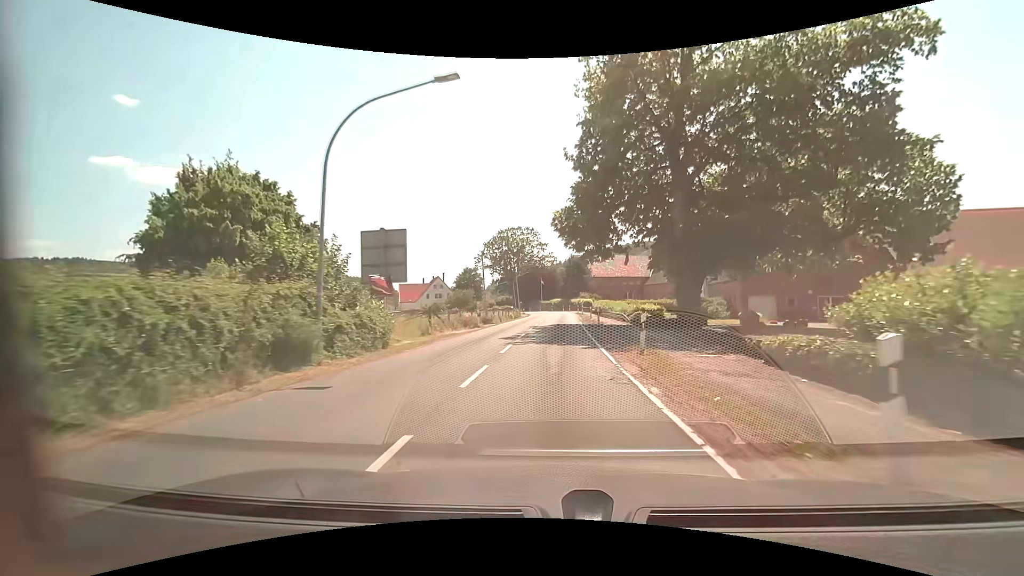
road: secondary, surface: asphalt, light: Day
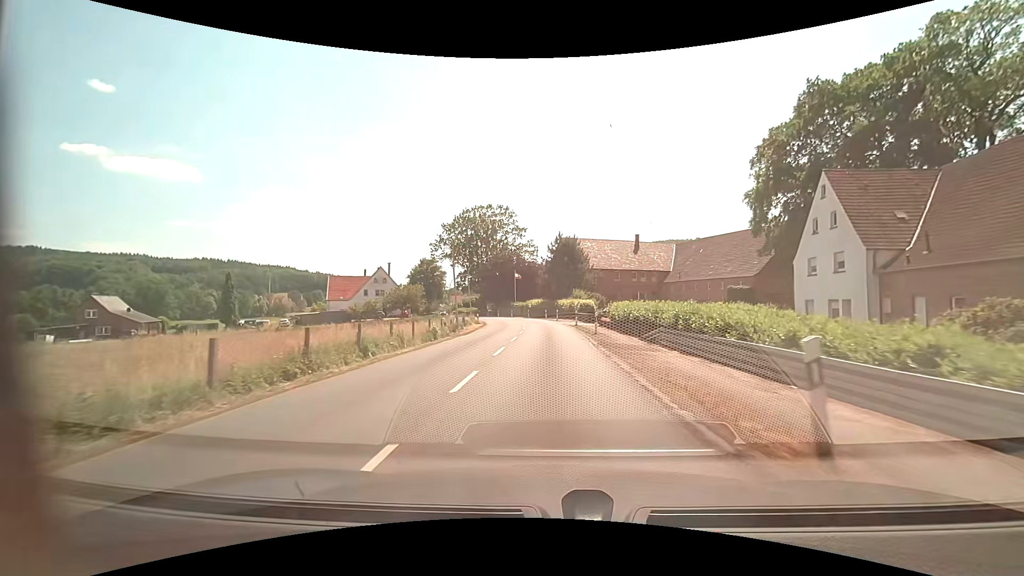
(+0.9, +35.7) m; +2°
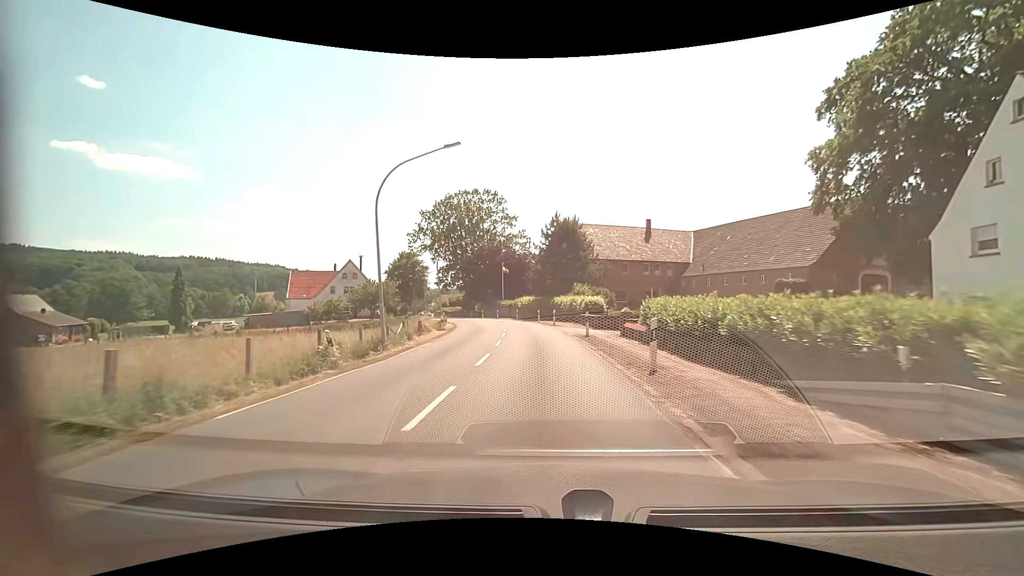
(+0.2, +14.1) m; +1°
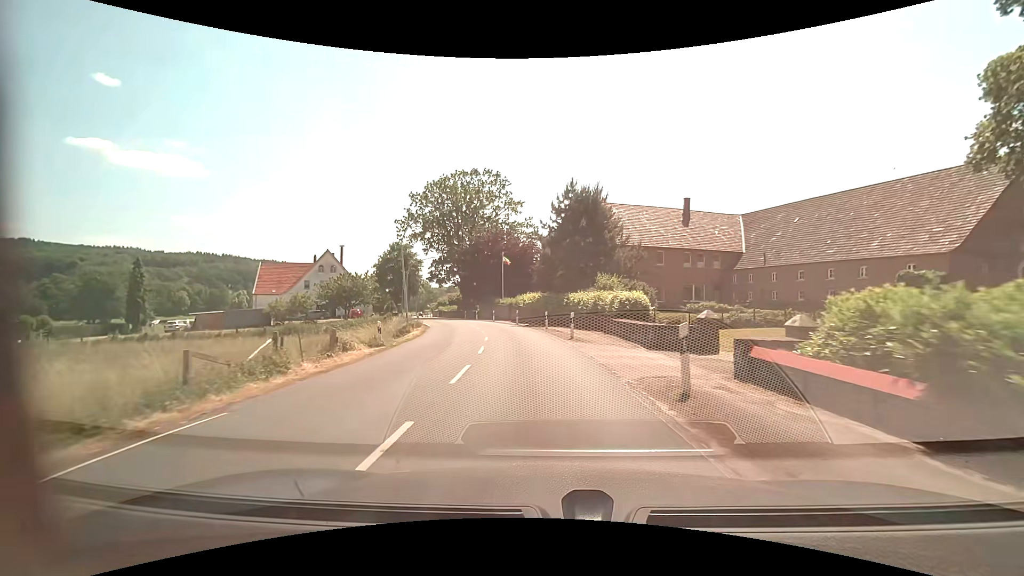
(-0.1, +14.2) m; -1°
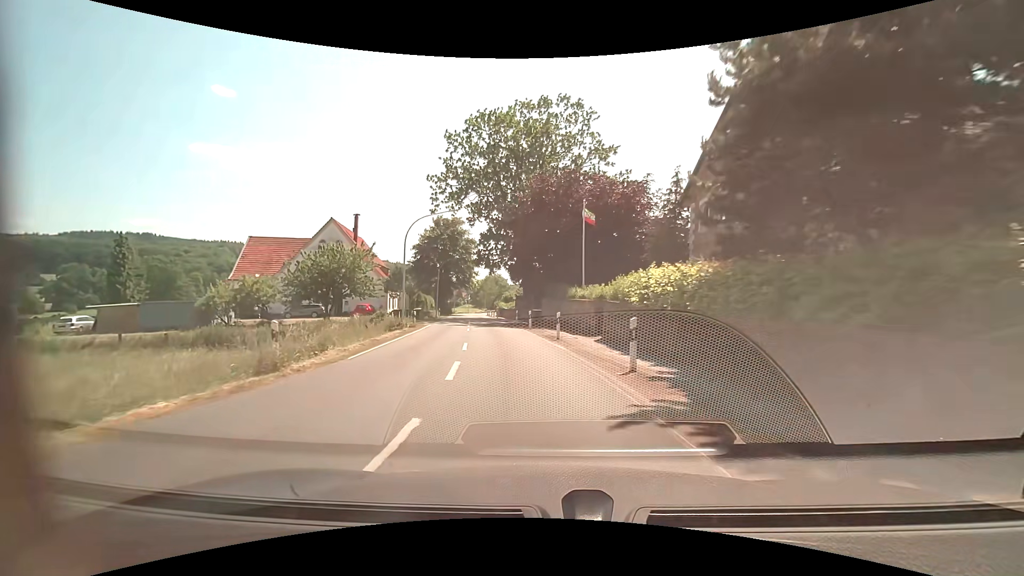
(-2.0, +29.0) m; -9°
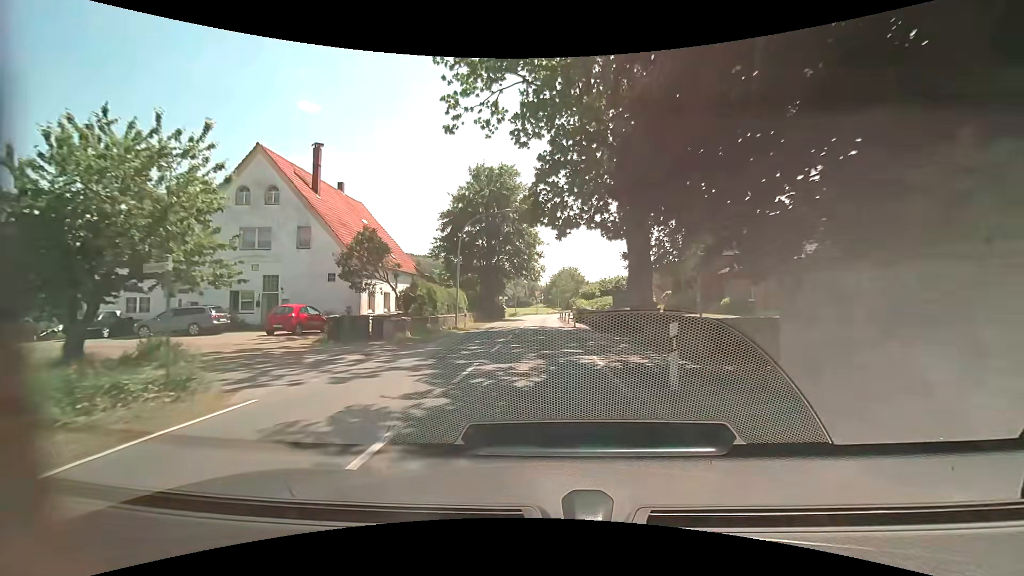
(-2.7, +30.0) m; -8°
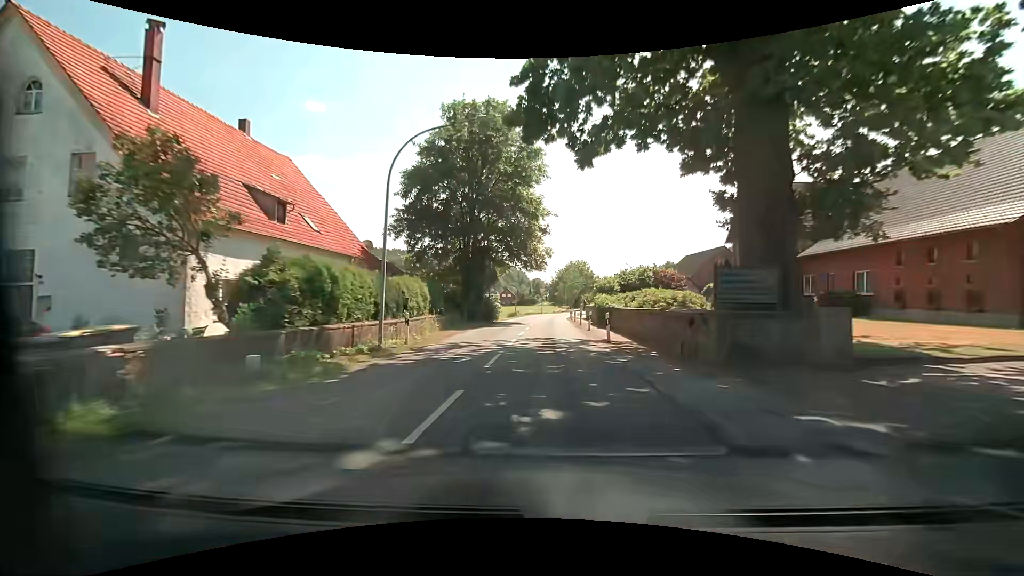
(-0.2, +15.5) m; 0°
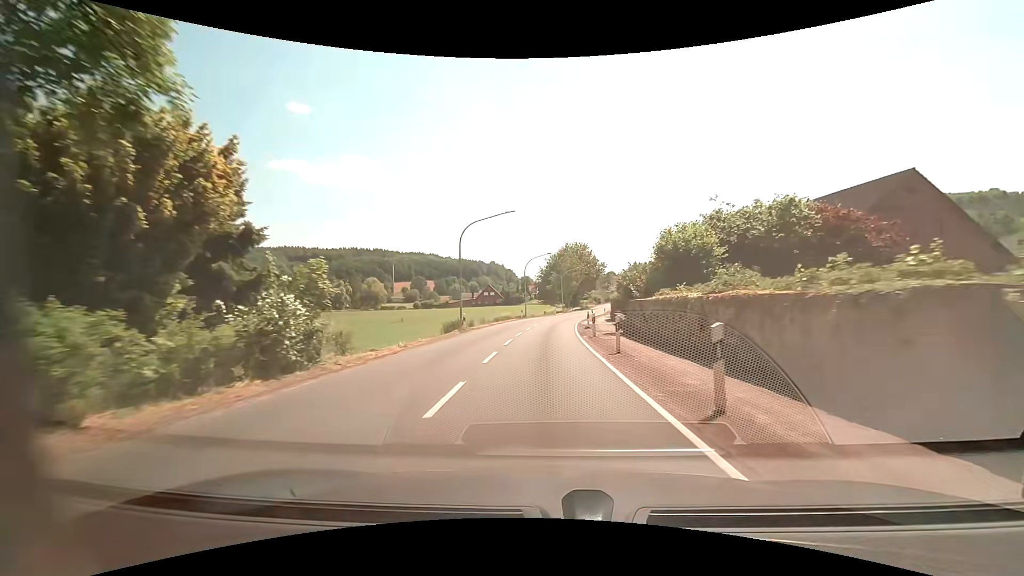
(+0.3, +40.2) m; +1°
(0, +10) (0, +20) (0, +30) (+1, +40) (+1, +50) (+3, +60) (+5, +70) (+6, +80) (+8, +89) (+10, +99) m
